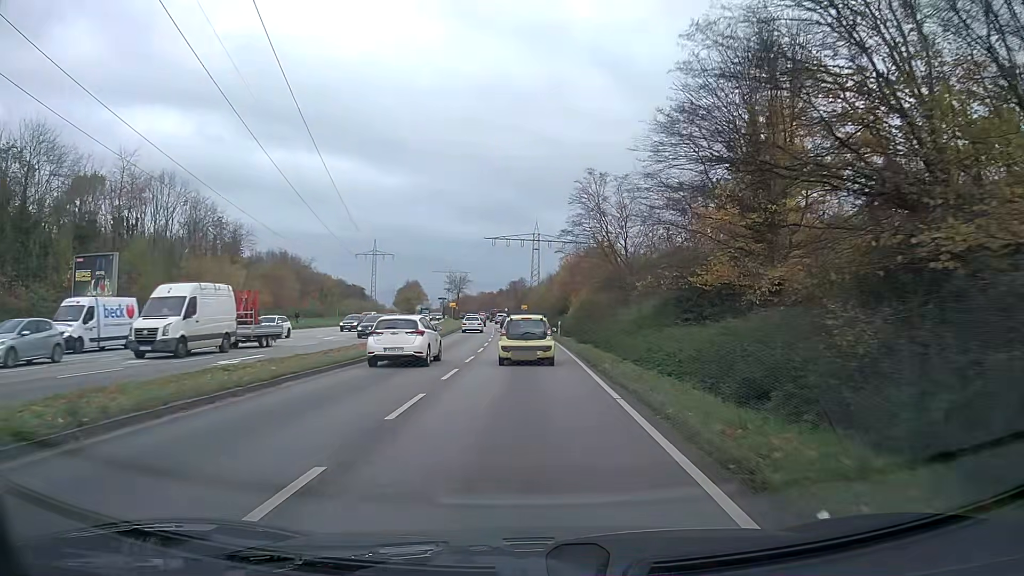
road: primary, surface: asphalt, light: Day
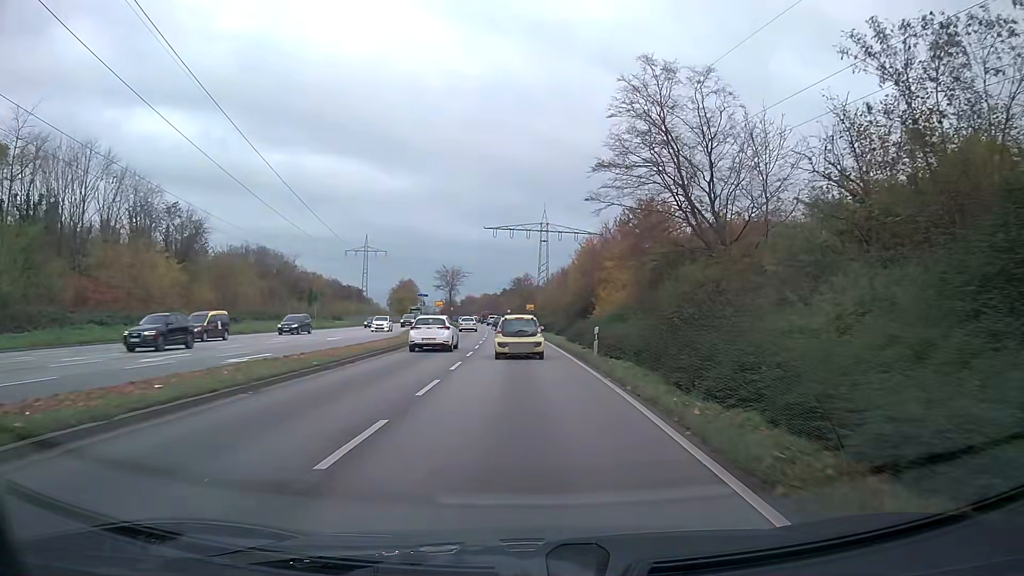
(-0.1, +21.5) m; -1°
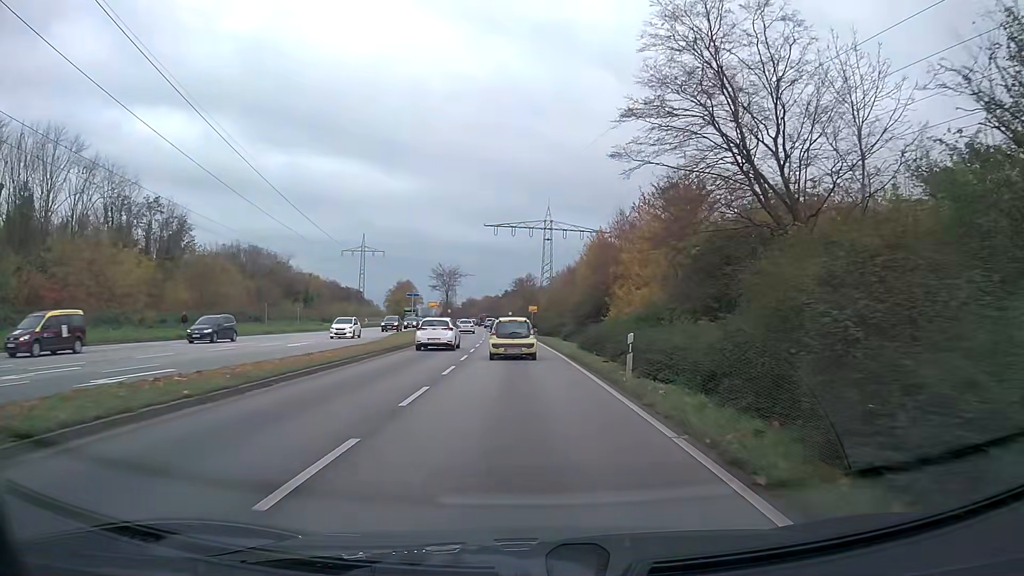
(0.0, +7.3) m; 0°
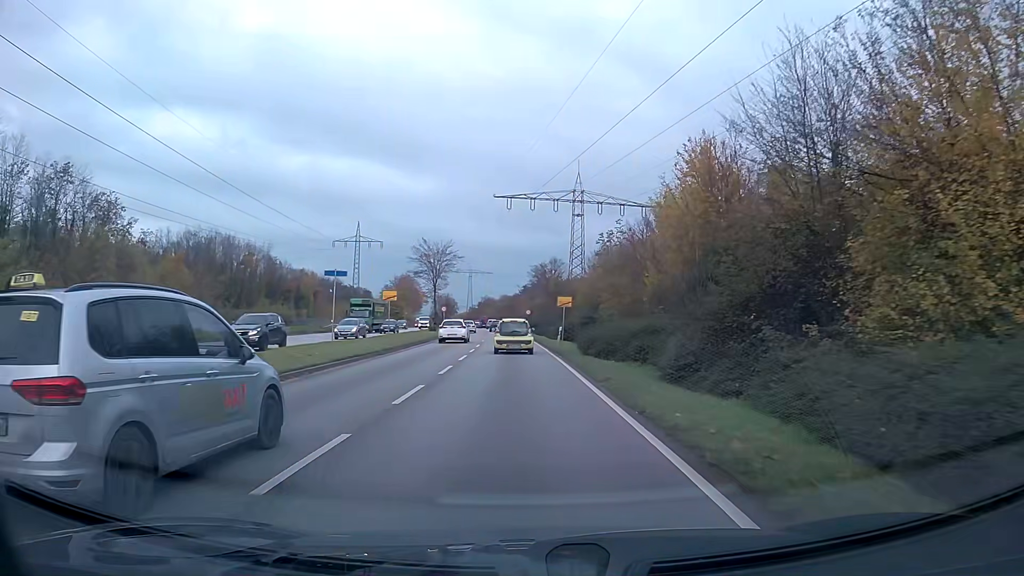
(-0.5, +30.3) m; -2°
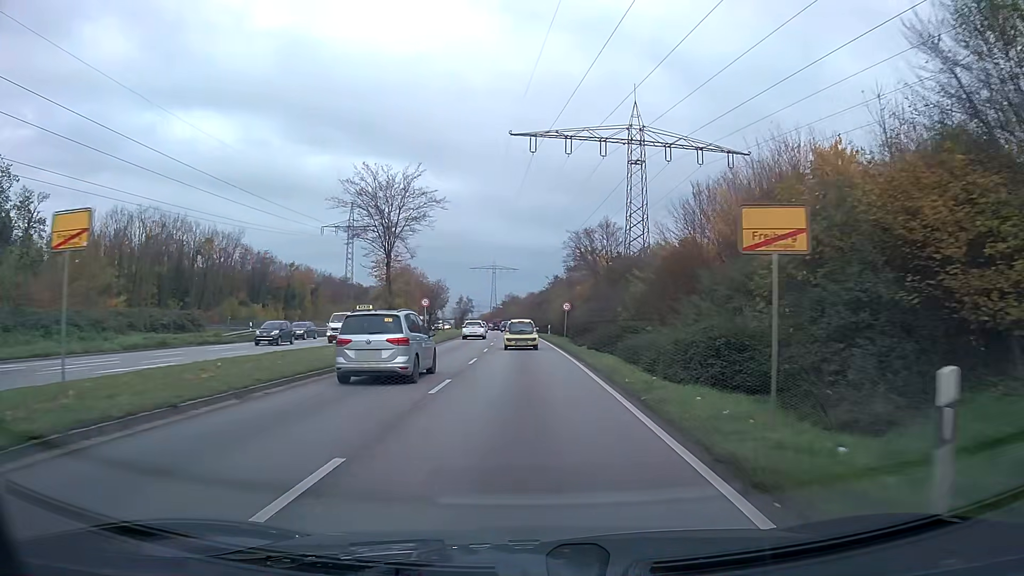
(-0.6, +32.1) m; -2°
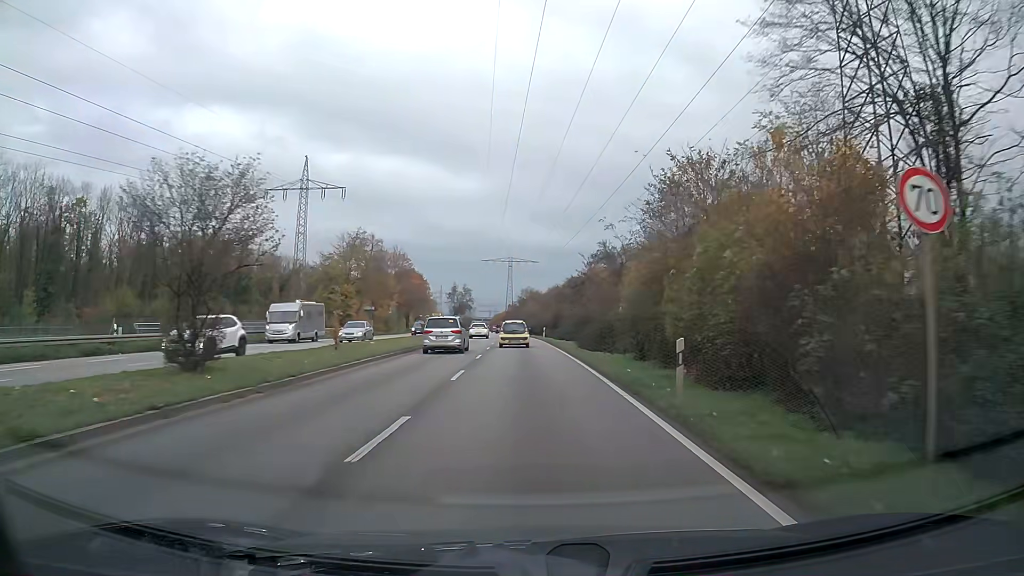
(-0.7, +42.9) m; -2°
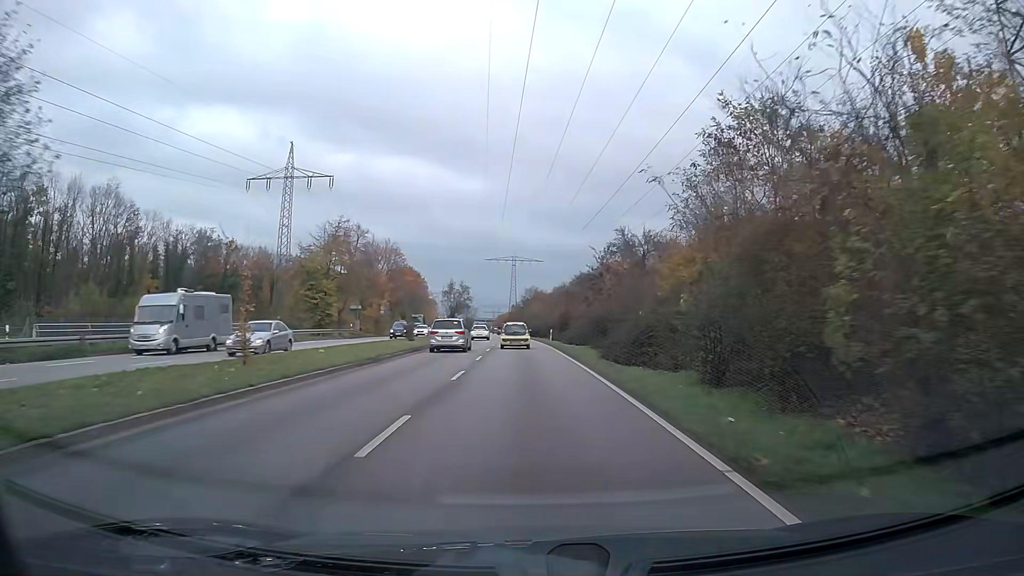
(0.0, +8.9) m; 0°
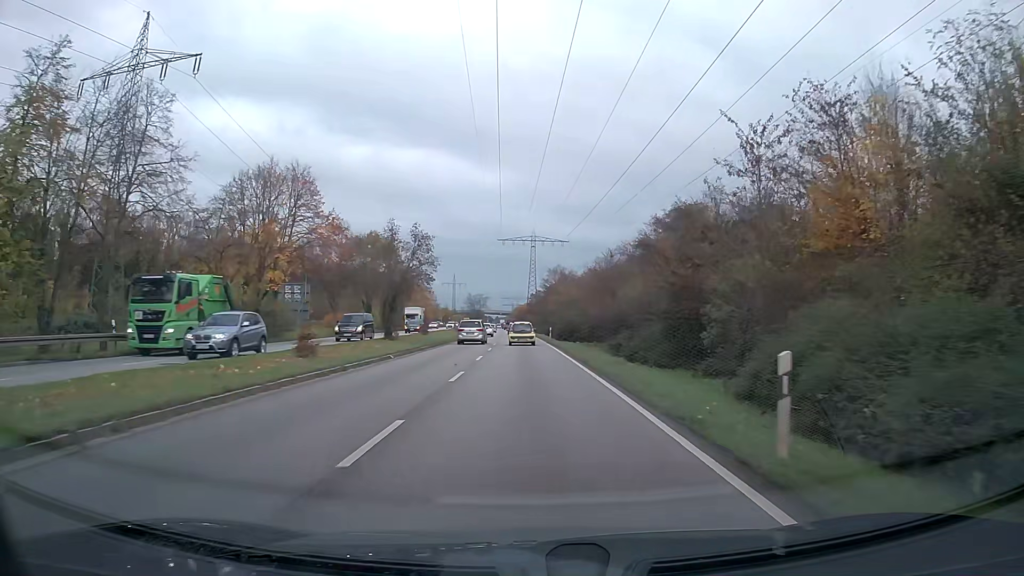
(-0.7, +46.2) m; -2°
(0, +10) (0, +20) (0, +30) (0, +40) (-1, +50) (-1, +60) (-1, +70) (-2, +80) (-2, +90) (-2, +100) m
